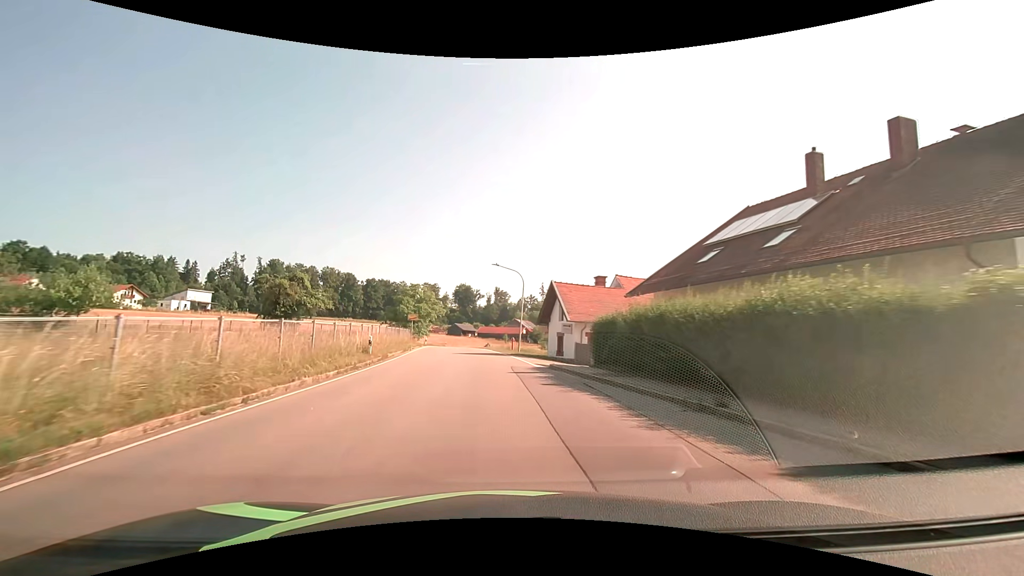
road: tertiary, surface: asphalt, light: Day
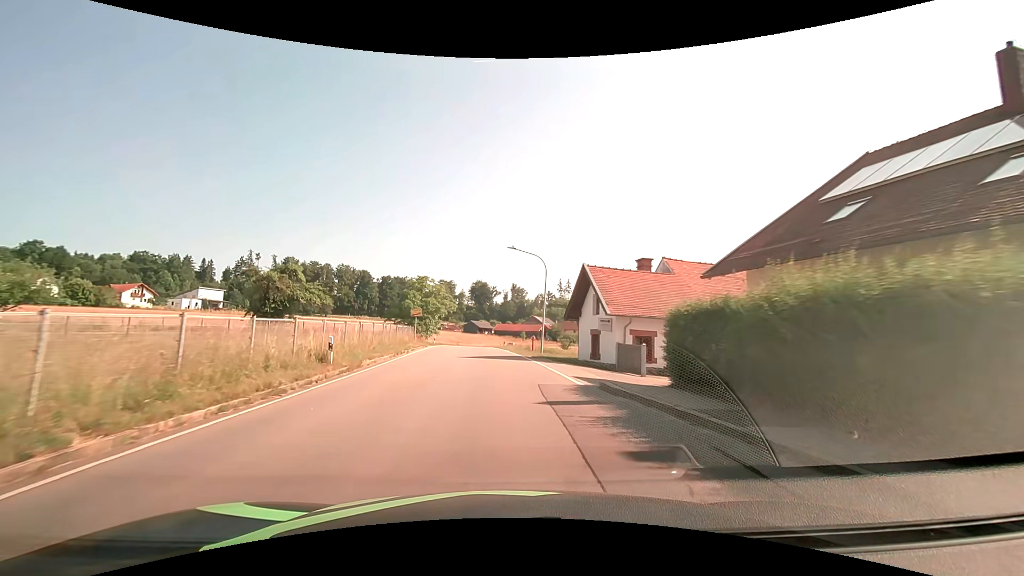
(-0.1, +7.5) m; -2°
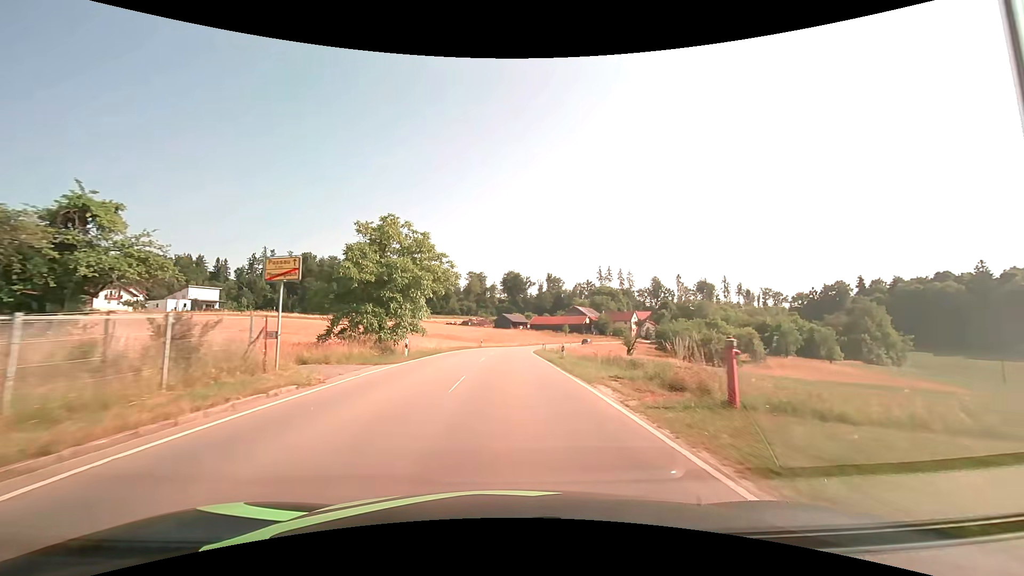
(-1.2, +31.7) m; -3°
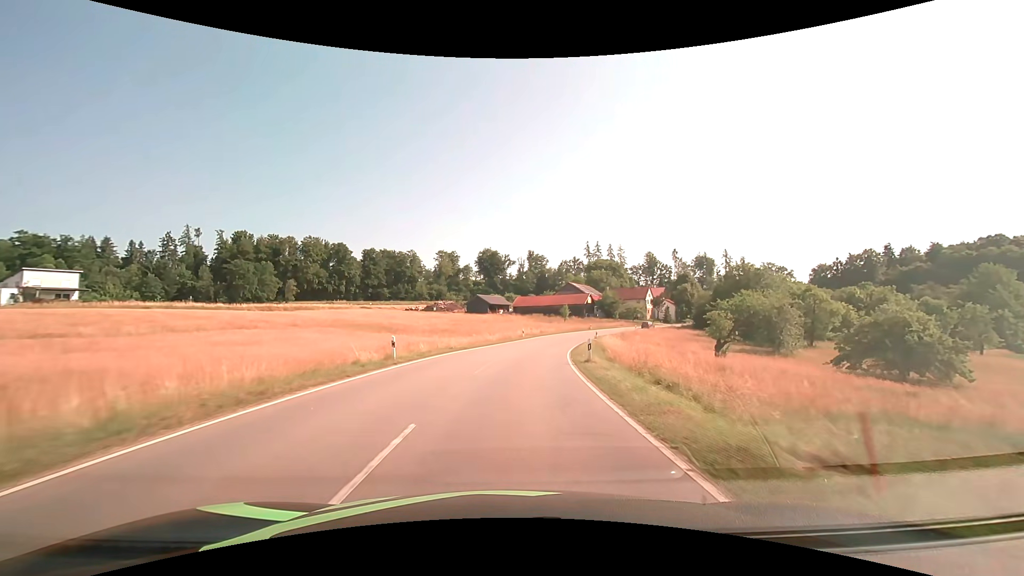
(+0.1, +44.1) m; +2°
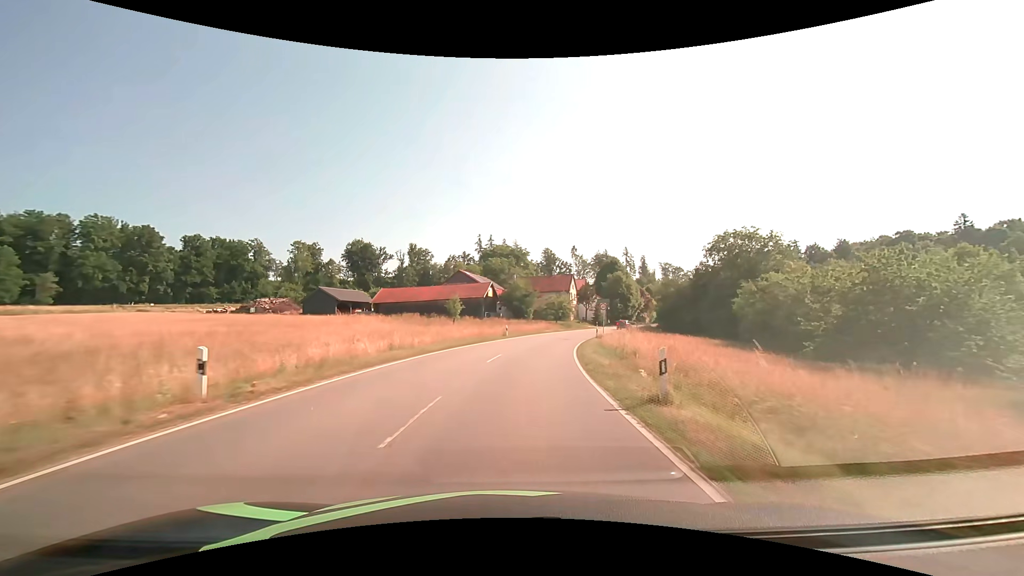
(+4.6, +45.3) m; +13°
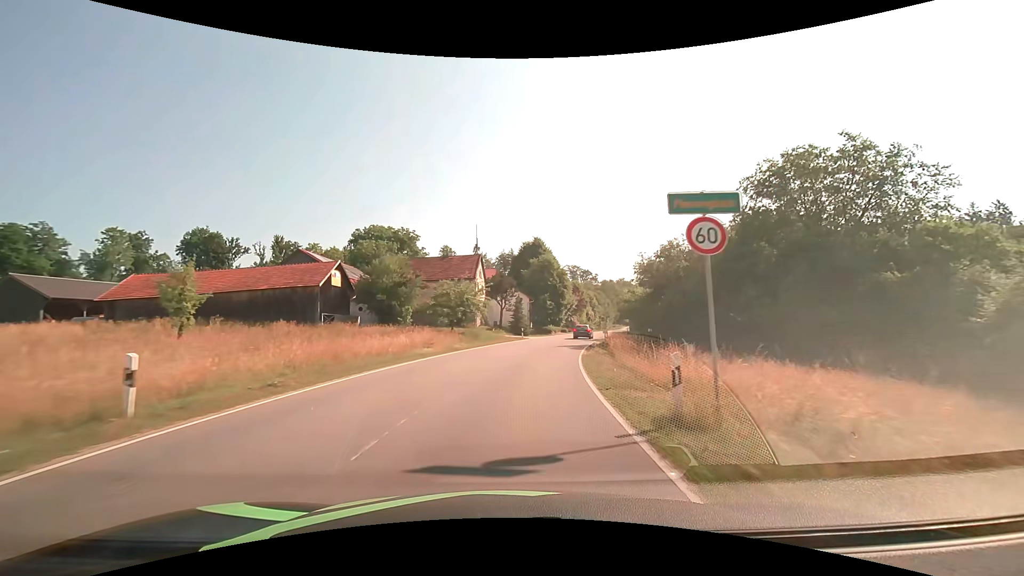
(+3.5, +36.0) m; +11°
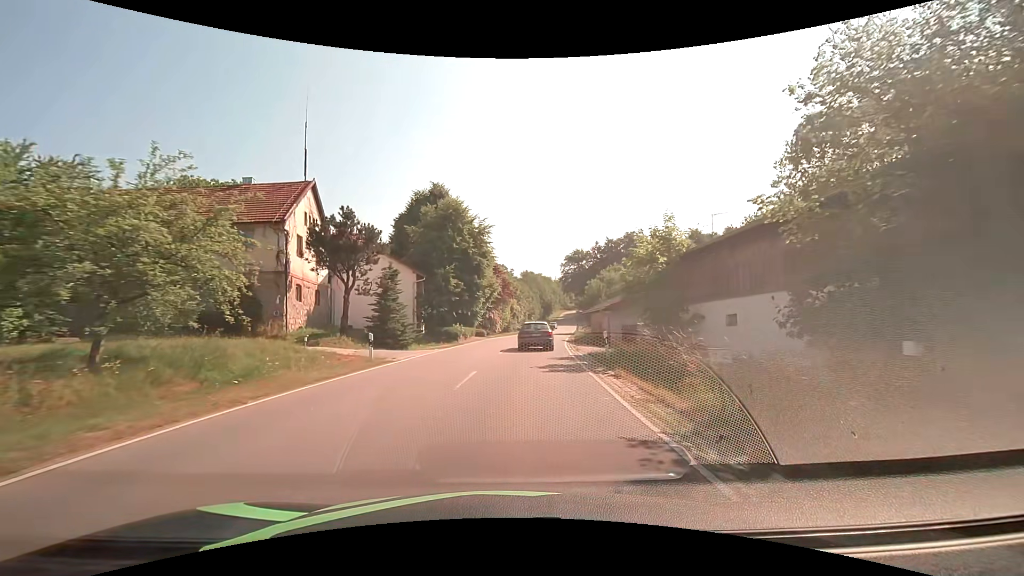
(+2.7, +30.1) m; +10°
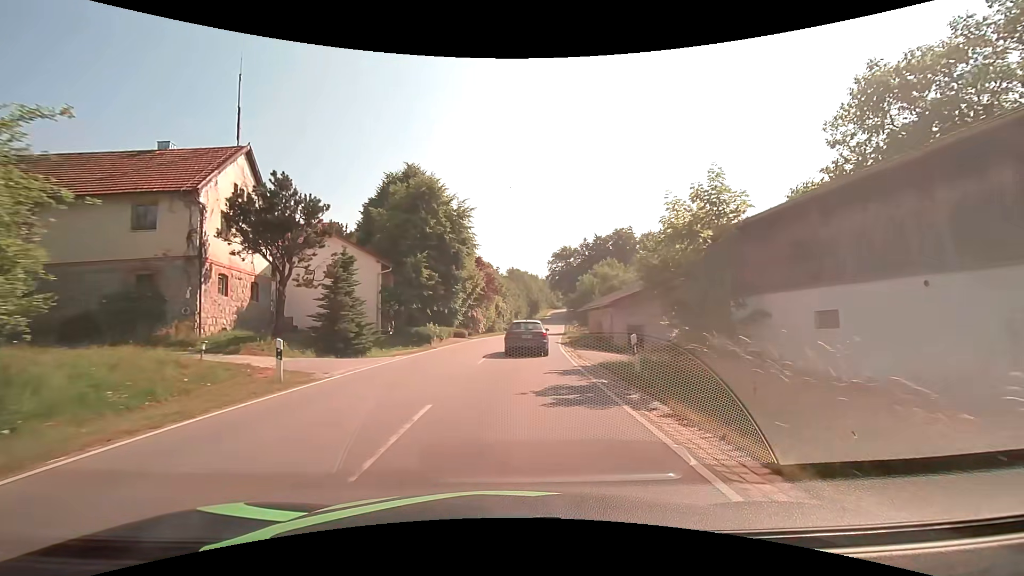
(+0.1, +5.5) m; +2°
(0, +10) (+1, +20) (+2, +30) (+2, +40) (+4, +50) (+5, +60) (+6, +70) (+7, +80) (+8, +90) (+9, +100) m
